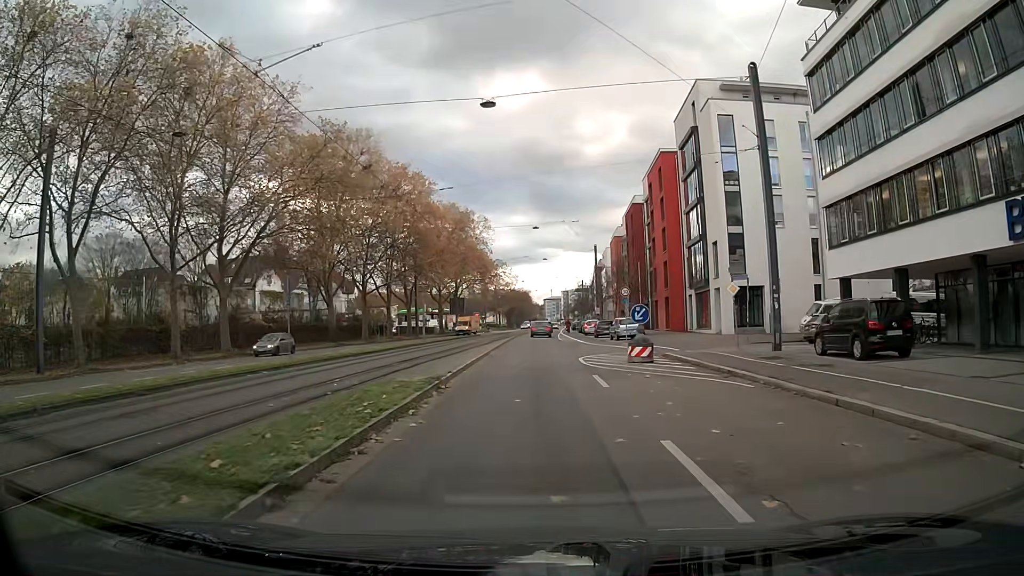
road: primary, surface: asphalt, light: Day
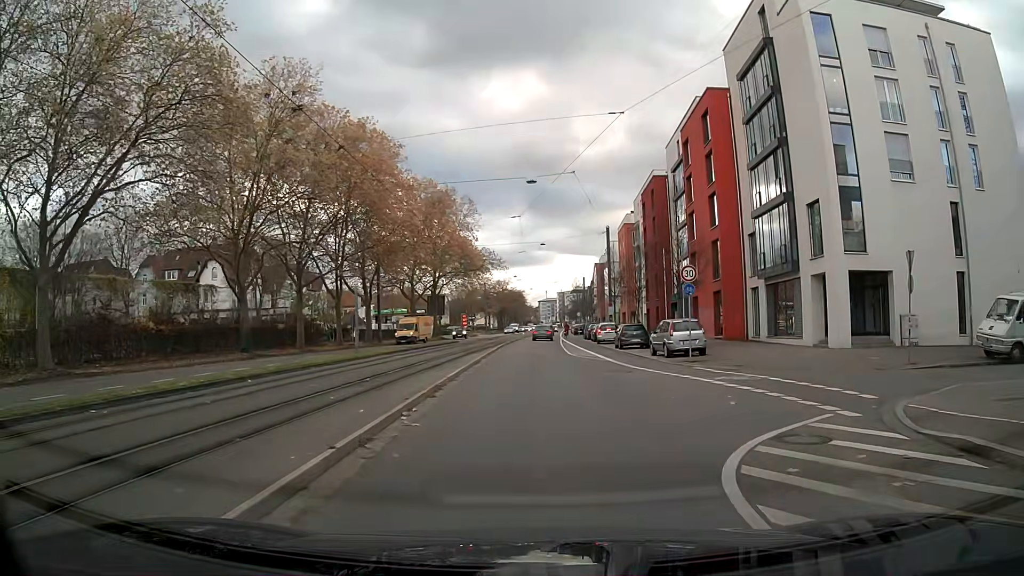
(+0.1, +18.5) m; +1°
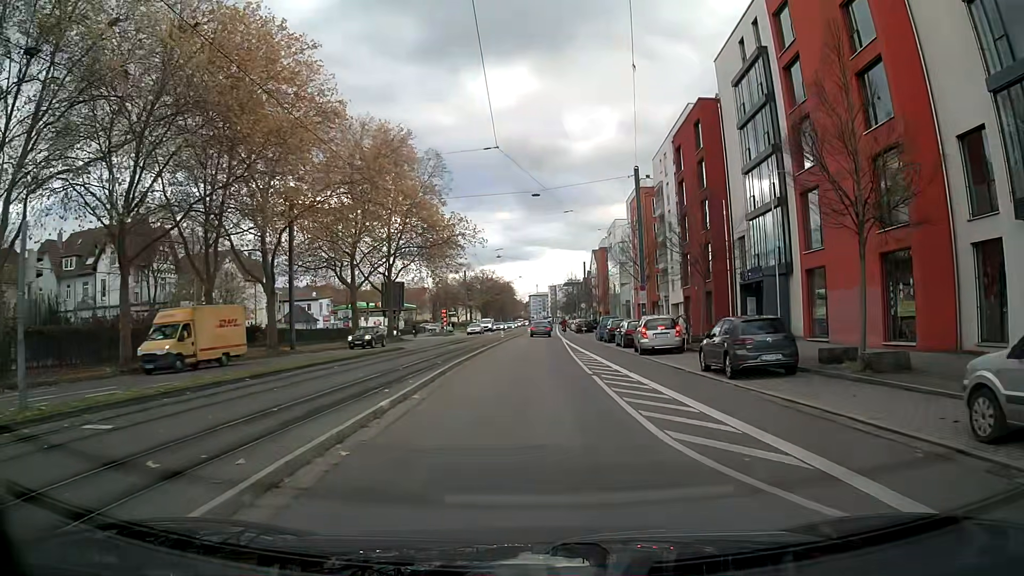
(+0.5, +23.2) m; +2°
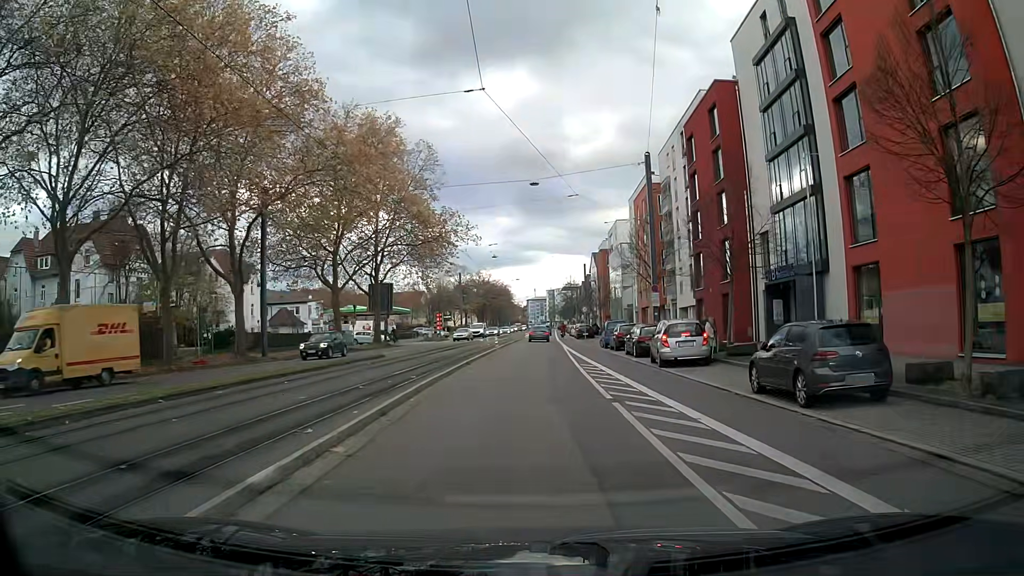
(0.0, +4.7) m; -1°
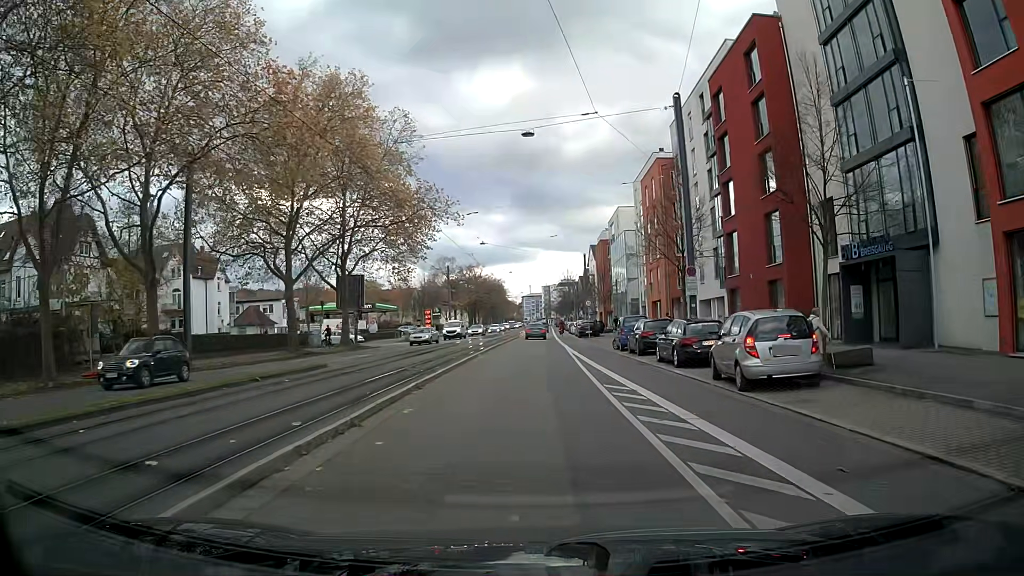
(0.0, +9.4) m; 0°
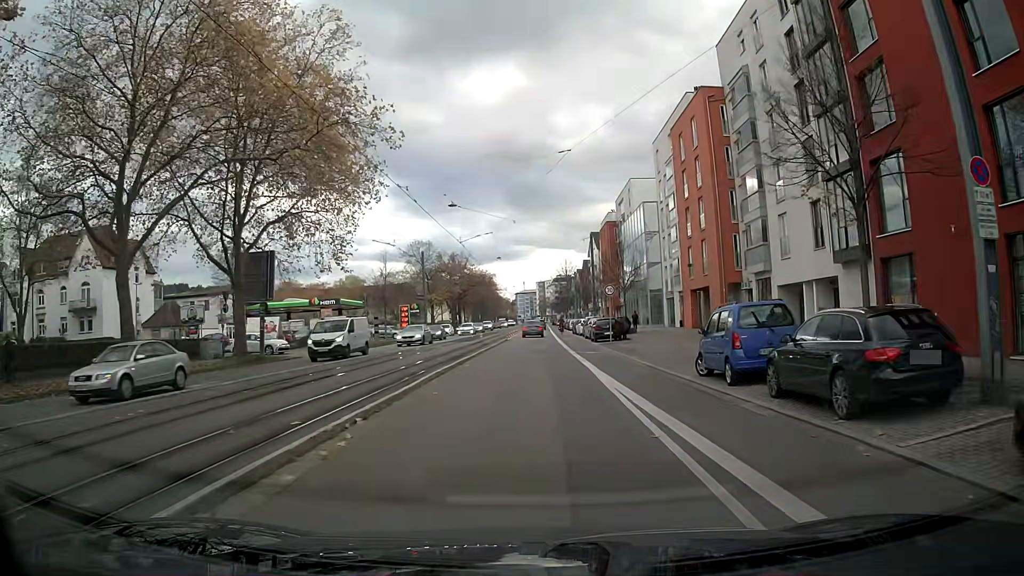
(+0.3, +18.8) m; +3°
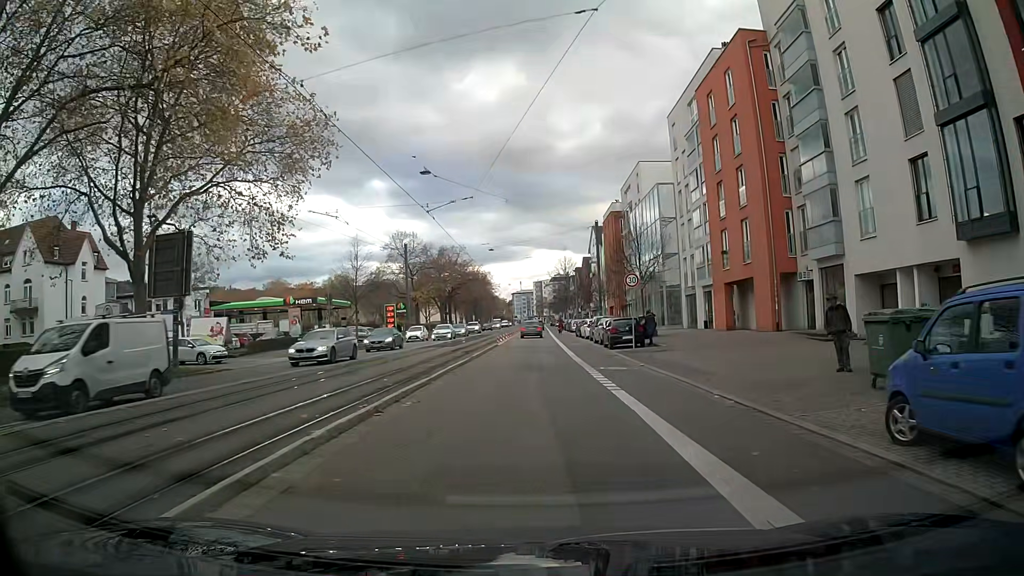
(-0.1, +9.4) m; -1°
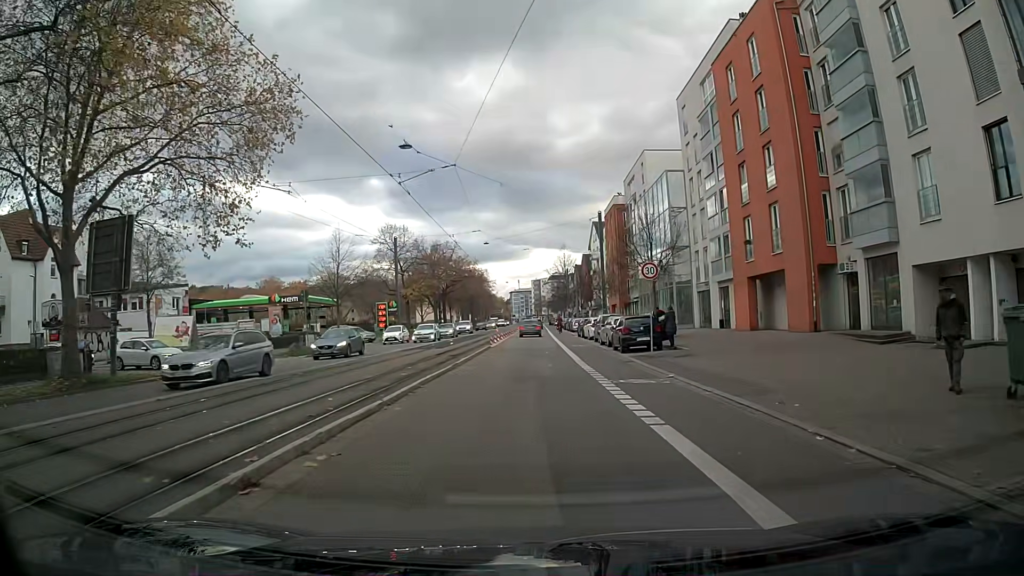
(0.0, +4.7) m; 0°
(0, +10) (0, +20) (0, +30) (0, +40) (0, +50) (0, +60) (+1, +70) (+1, +80) (+1, +90) (+1, +100) m
